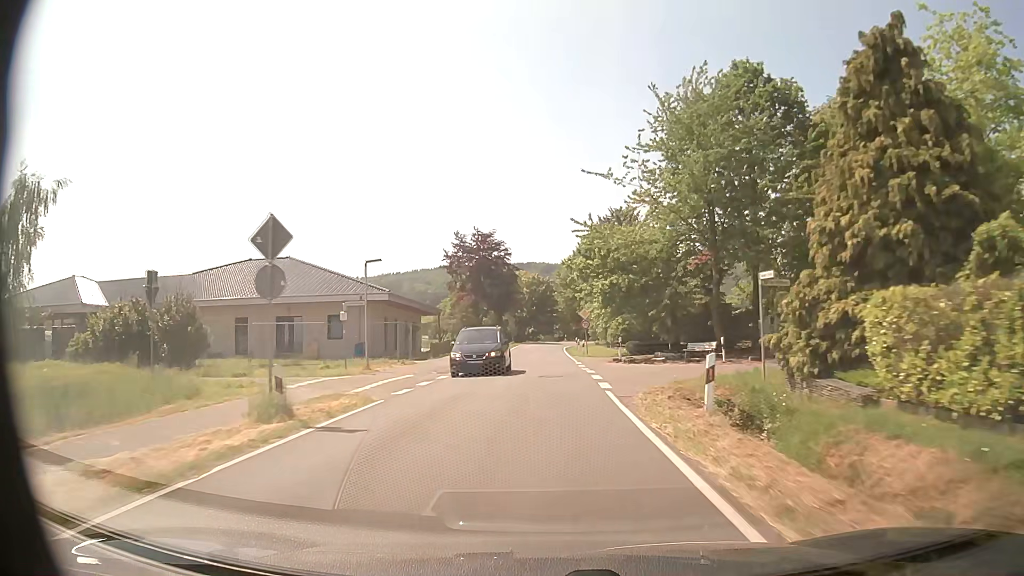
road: tertiary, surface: asphalt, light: Day
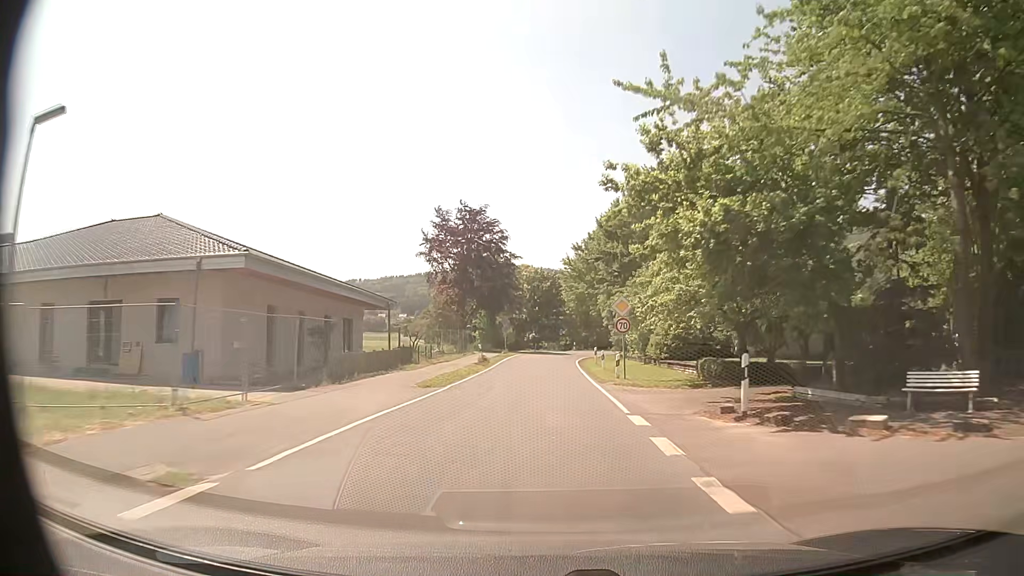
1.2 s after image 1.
(-0.1, +20.1) m; 0°
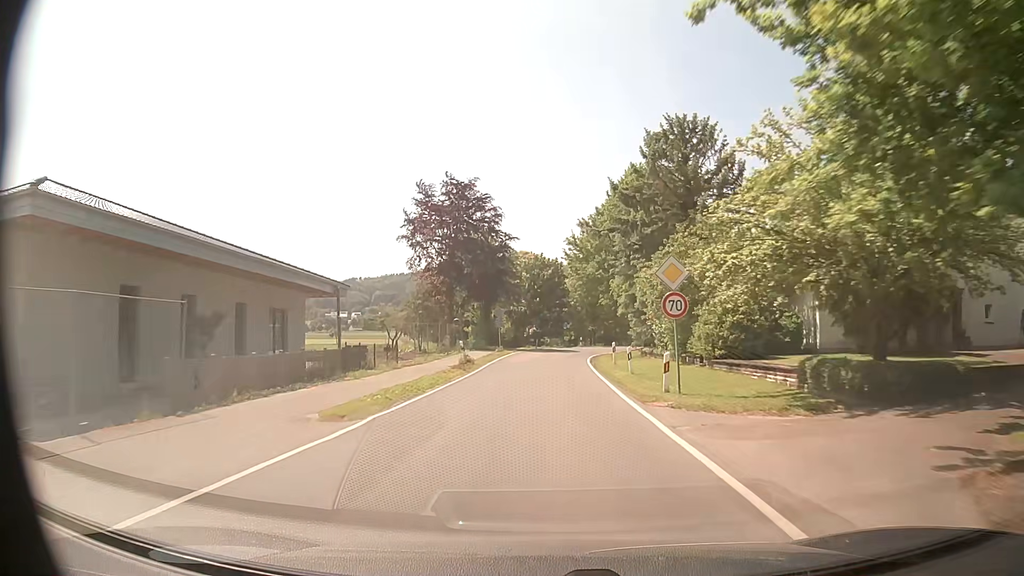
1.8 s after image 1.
(0.0, +10.0) m; 0°
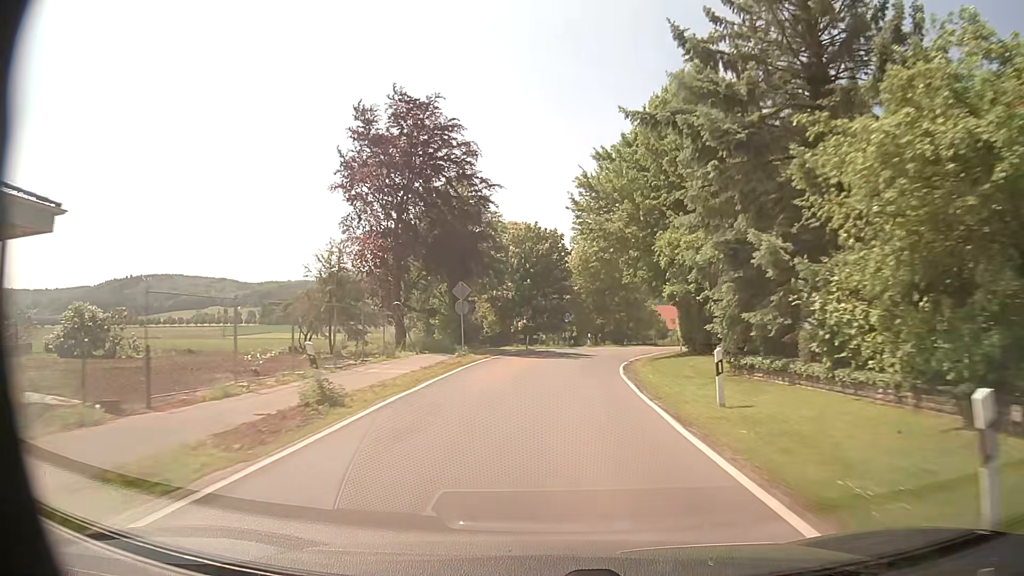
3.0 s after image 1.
(+0.1, +20.0) m; +1°
(0, +10) (+1, +20) (+2, +30) (+4, +40) (+7, +49) (+11, +58) (+16, +67) (+21, +76) (+26, +84) (+31, +93) m
